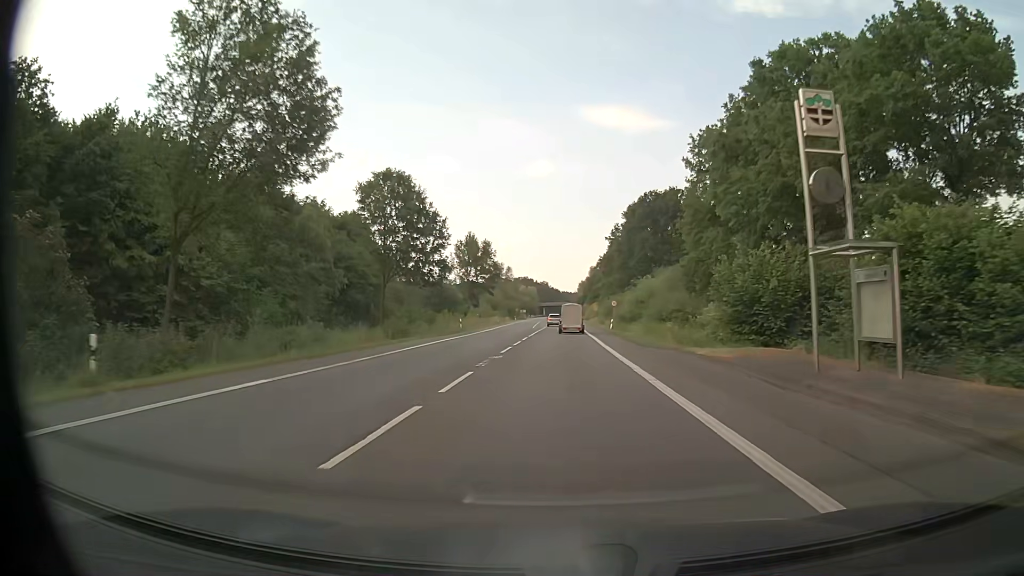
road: primary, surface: asphalt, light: Day
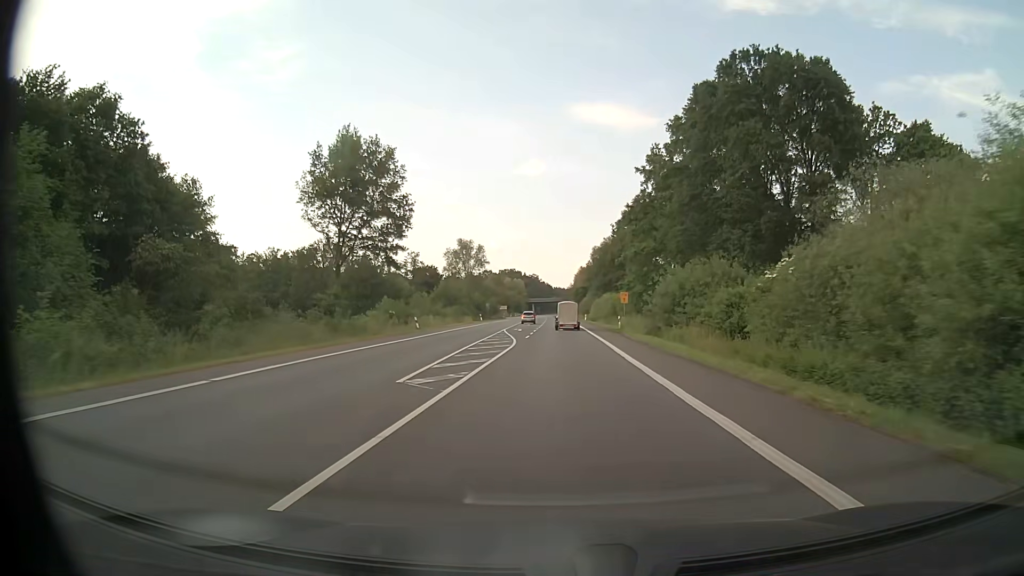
(+0.6, +58.9) m; +1°
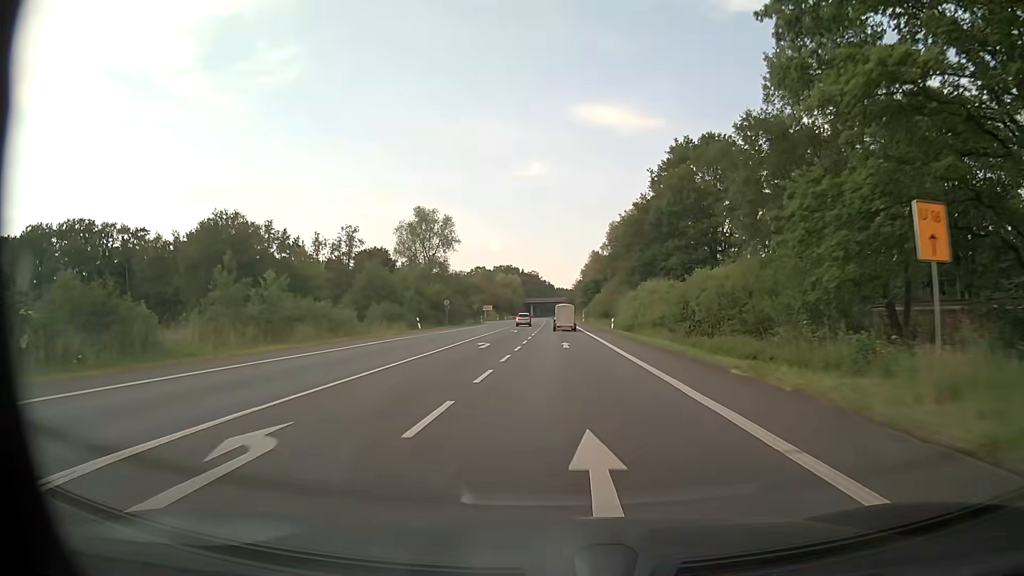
(+0.1, +47.2) m; 0°
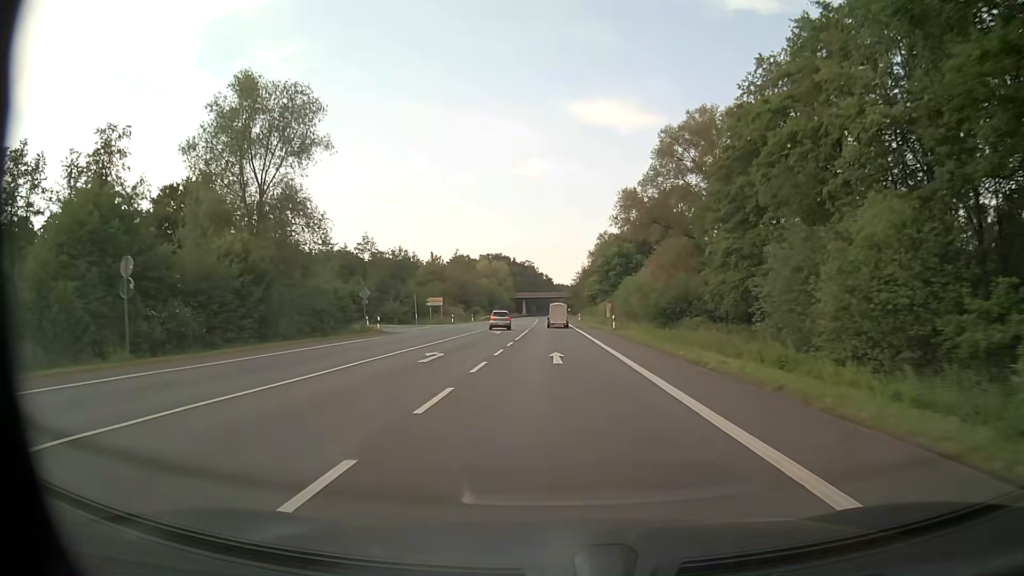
(-0.1, +58.9) m; 0°
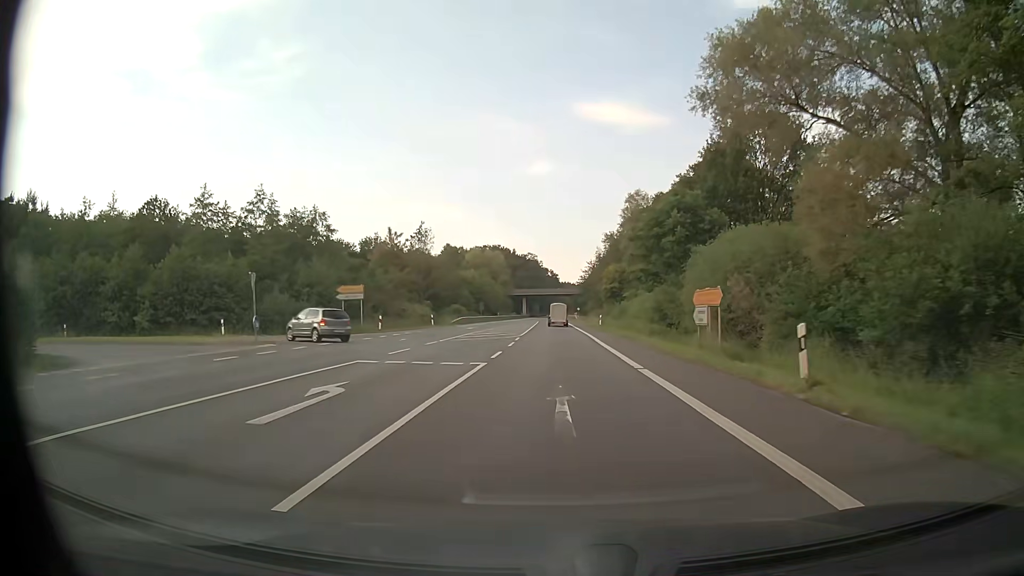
(-0.3, +35.4) m; -1°
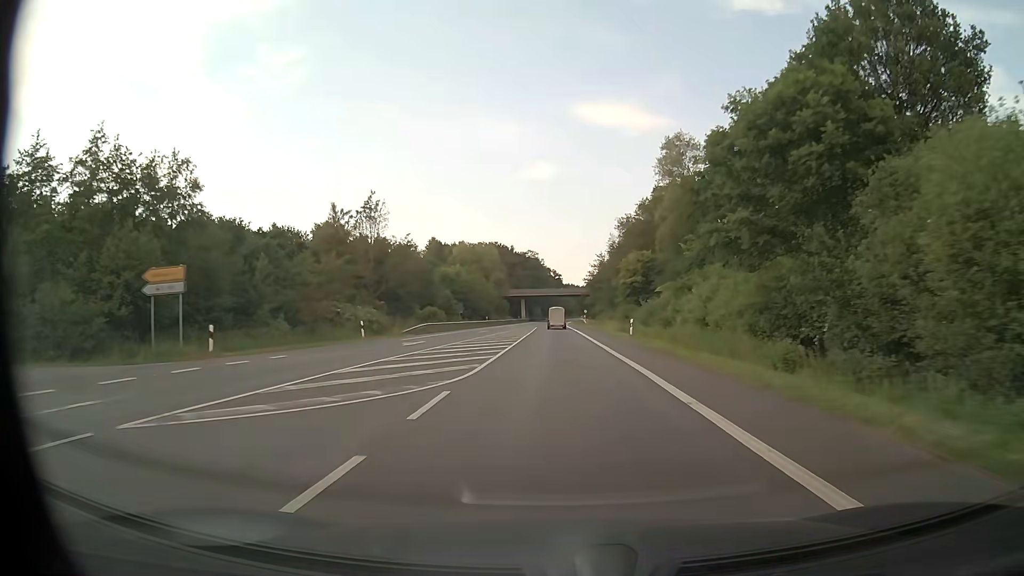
(0.0, +23.5) m; 0°
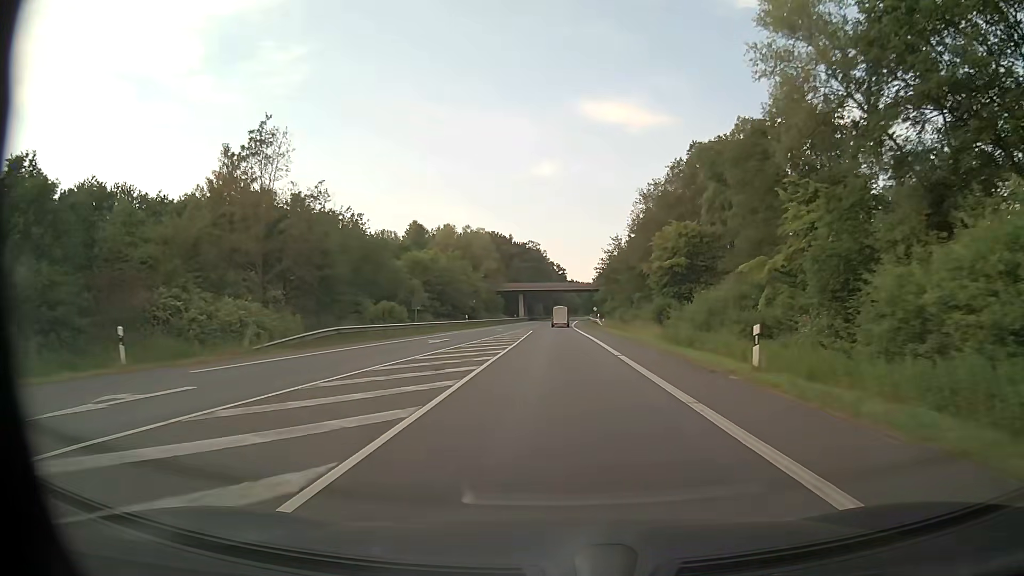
(-0.2, +23.6) m; 0°
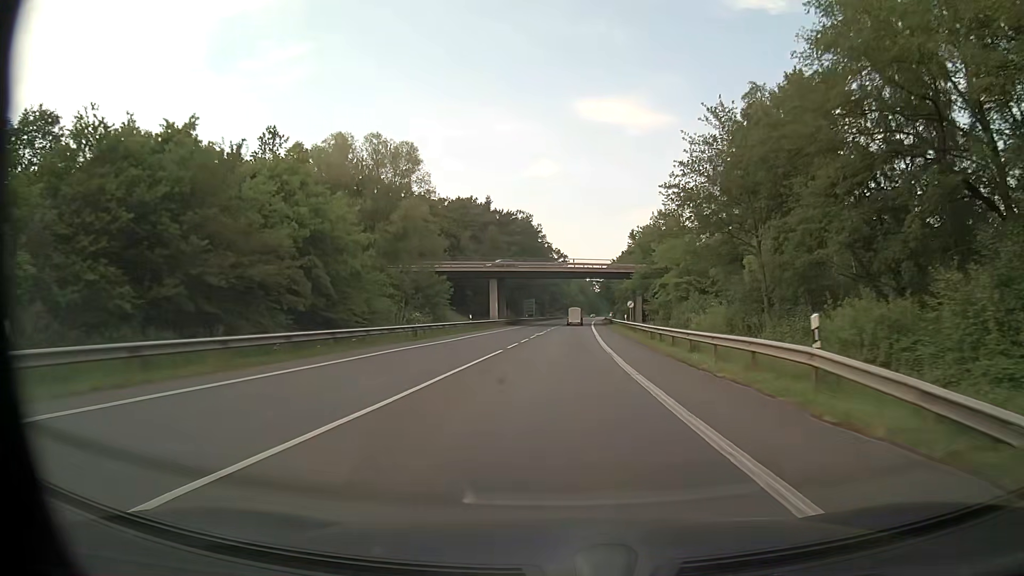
(-0.1, +58.9) m; 0°
(0, +10) (0, +20) (0, +30) (+1, +40) (+1, +50) (+1, +60) (+2, +70) (+2, +80) (+3, +90) (+3, +100) m
